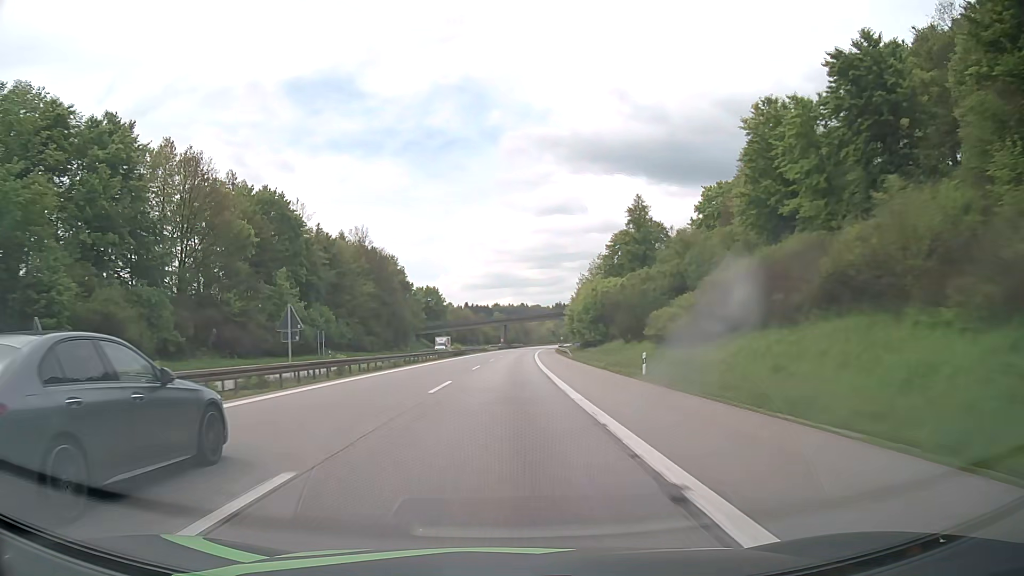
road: motorway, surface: asphalt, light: Day
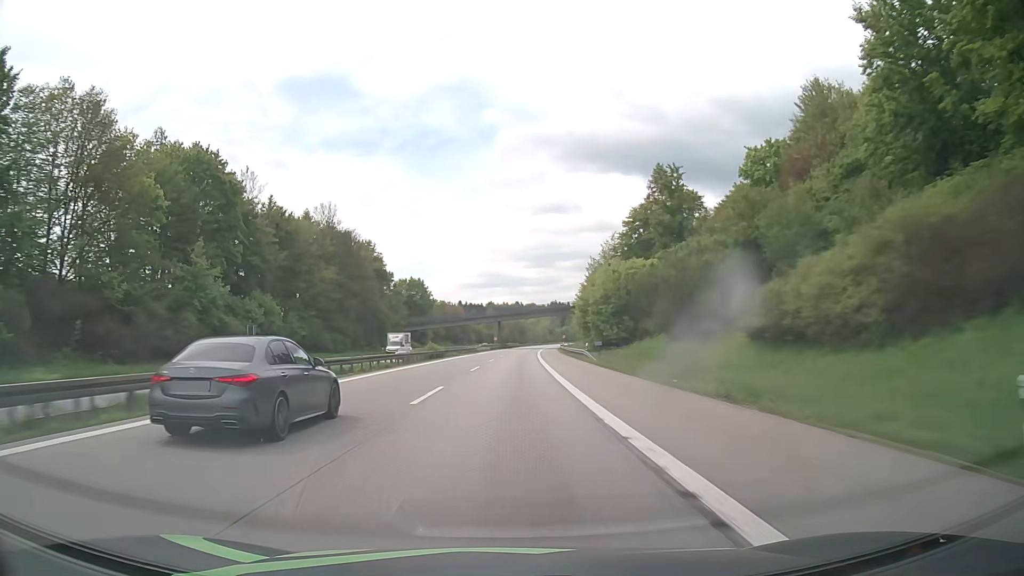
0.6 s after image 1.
(+0.1, +22.2) m; 0°
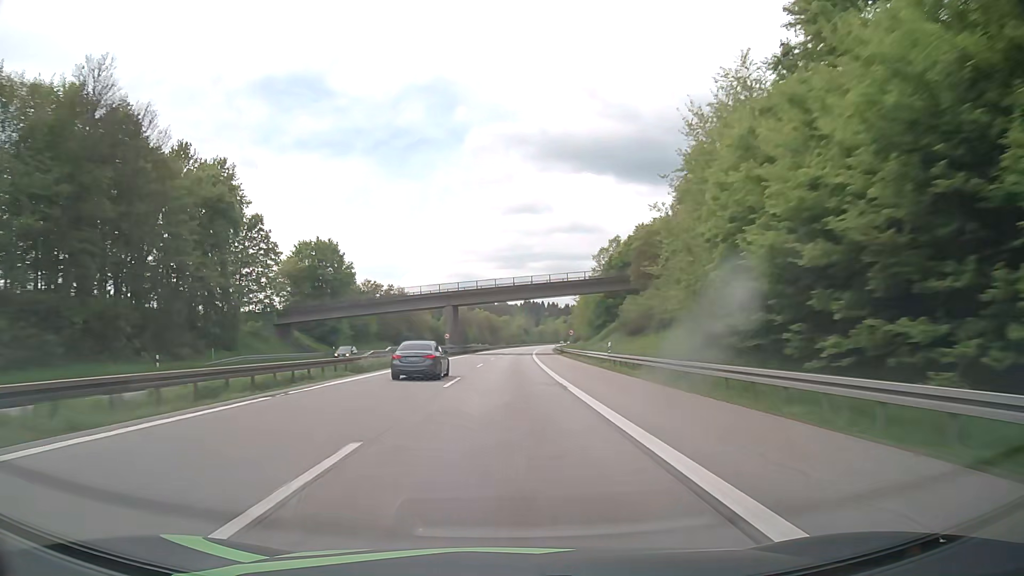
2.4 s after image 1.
(+1.2, +66.6) m; +2°
(0, +10) (0, +20) (0, +30) (0, +40) (+1, +50) (+1, +60) (+1, +70) (+1, +80) (+2, +90) (+2, +100) m
